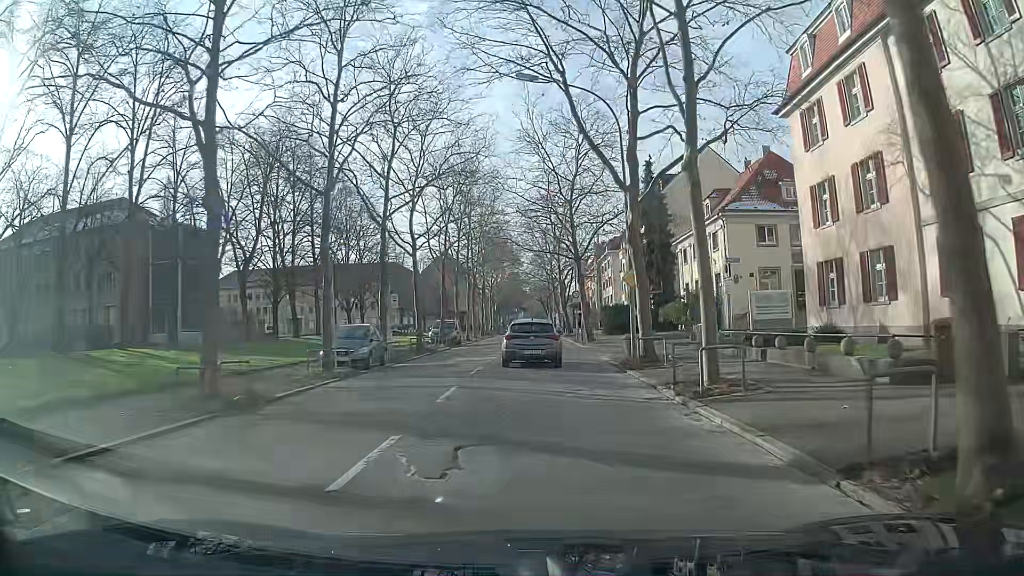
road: secondary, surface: asphalt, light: Day
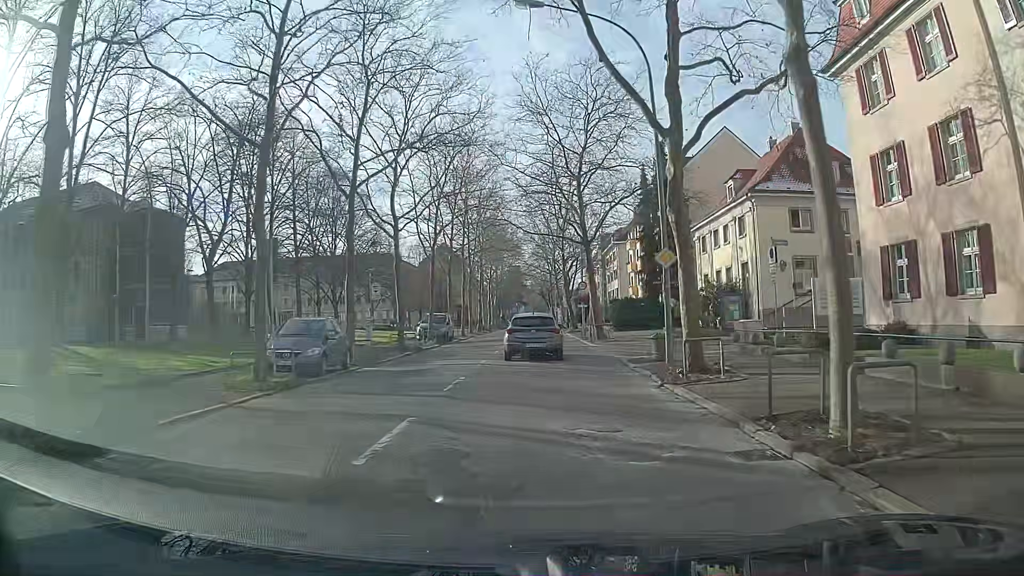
(0.0, +5.5) m; -1°
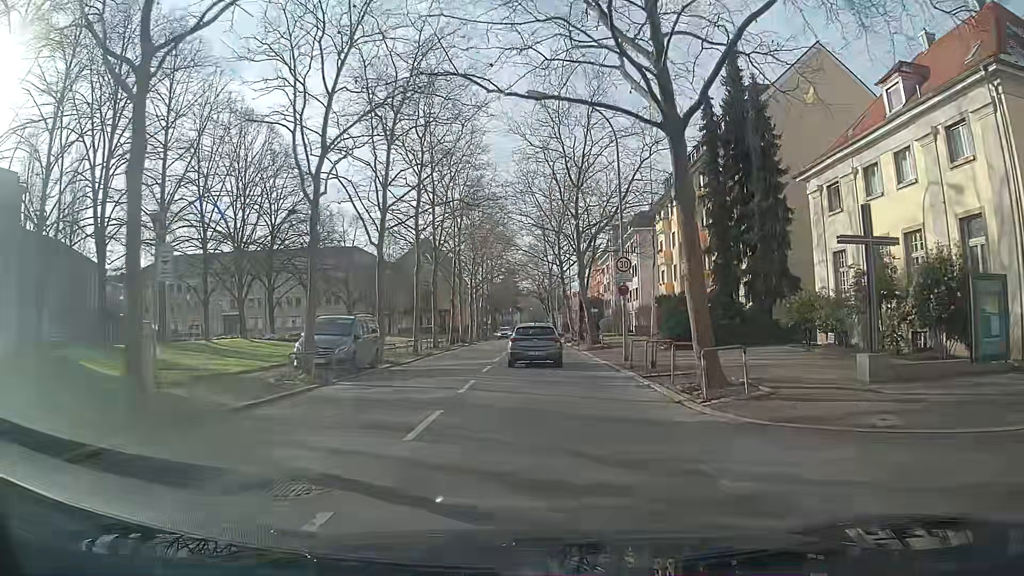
(-0.2, +22.4) m; -1°
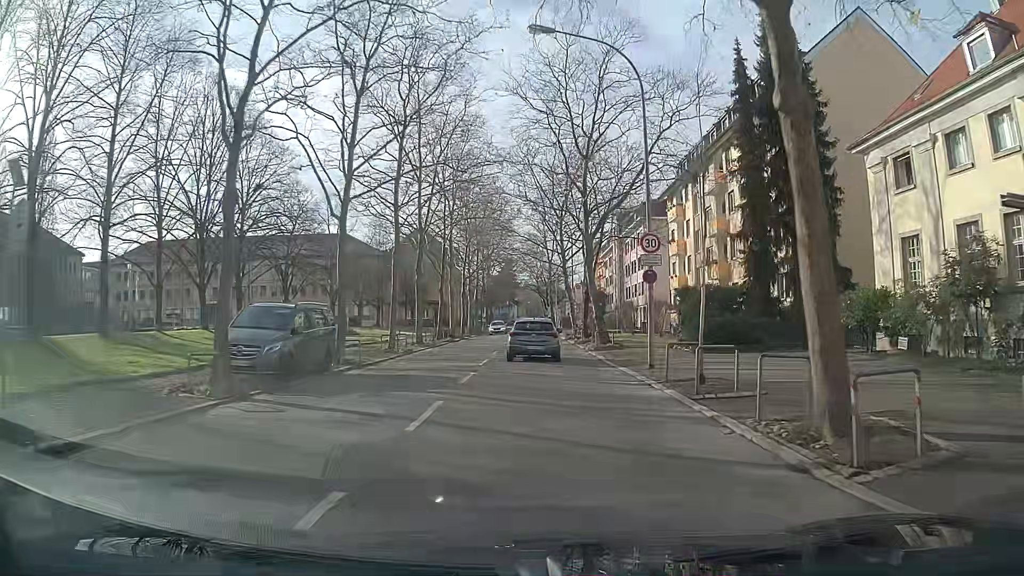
(0.0, +5.7) m; 0°
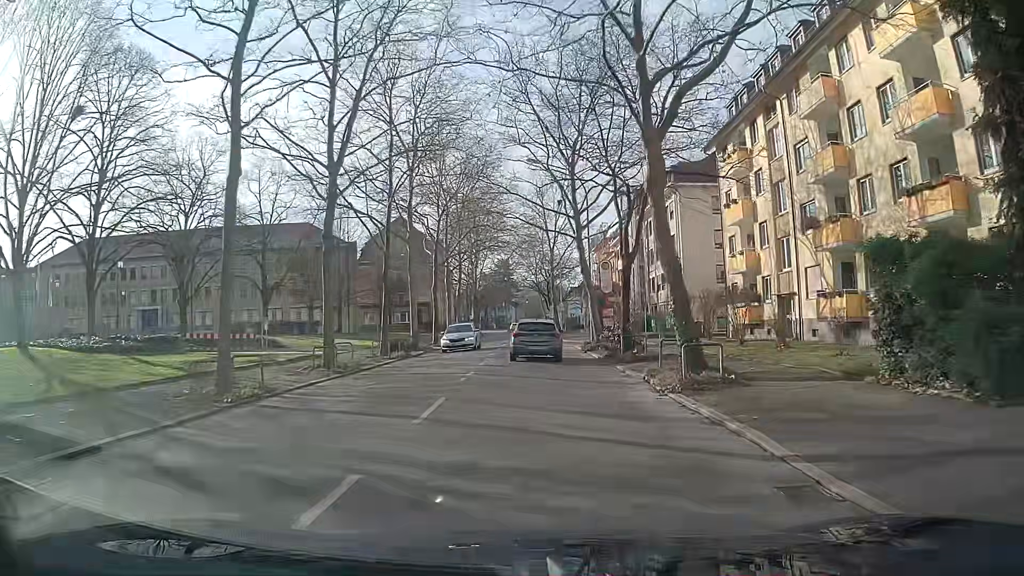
(+0.2, +17.7) m; +1°
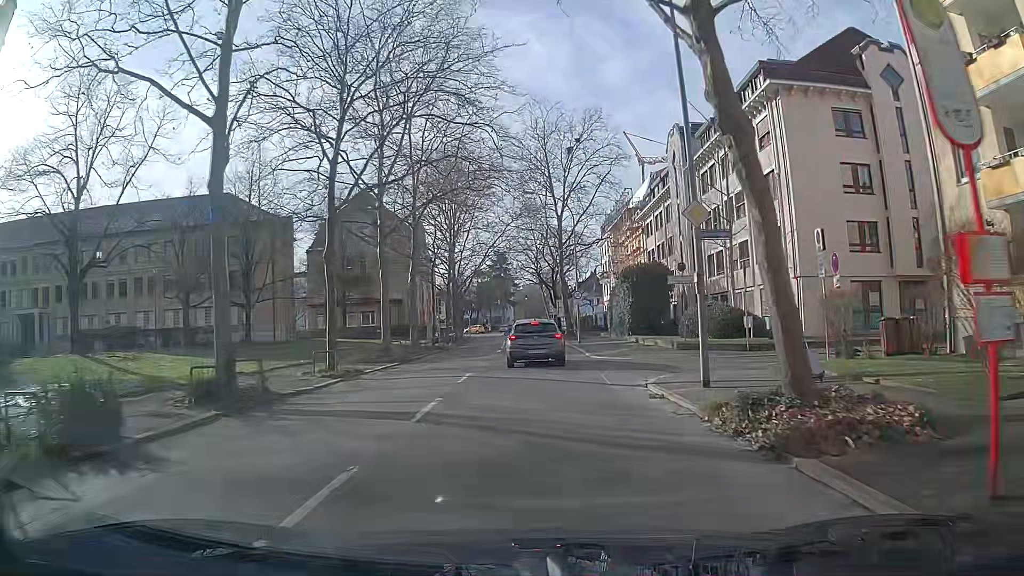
(+0.1, +24.0) m; -1°
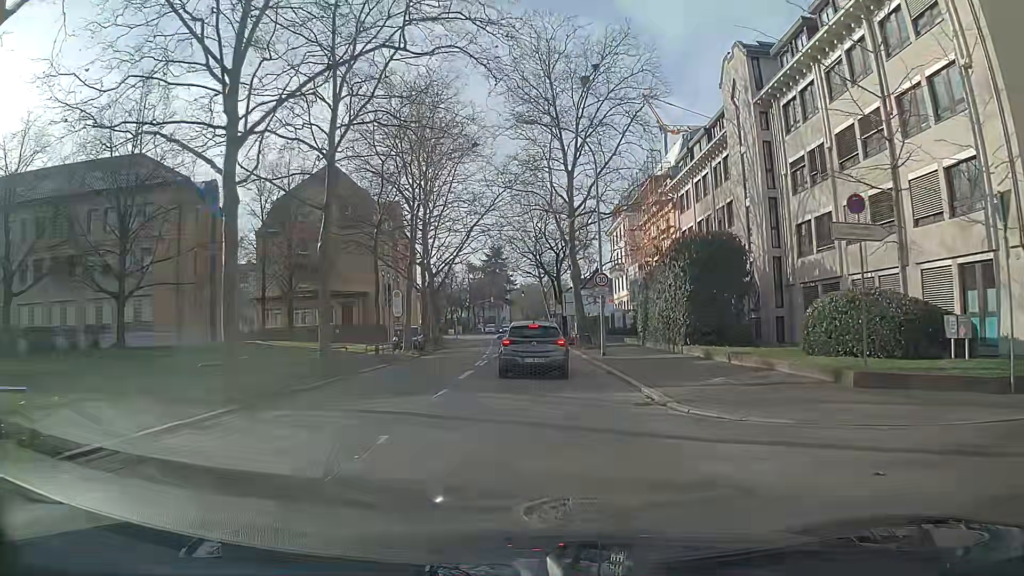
(0.0, +16.2) m; +1°
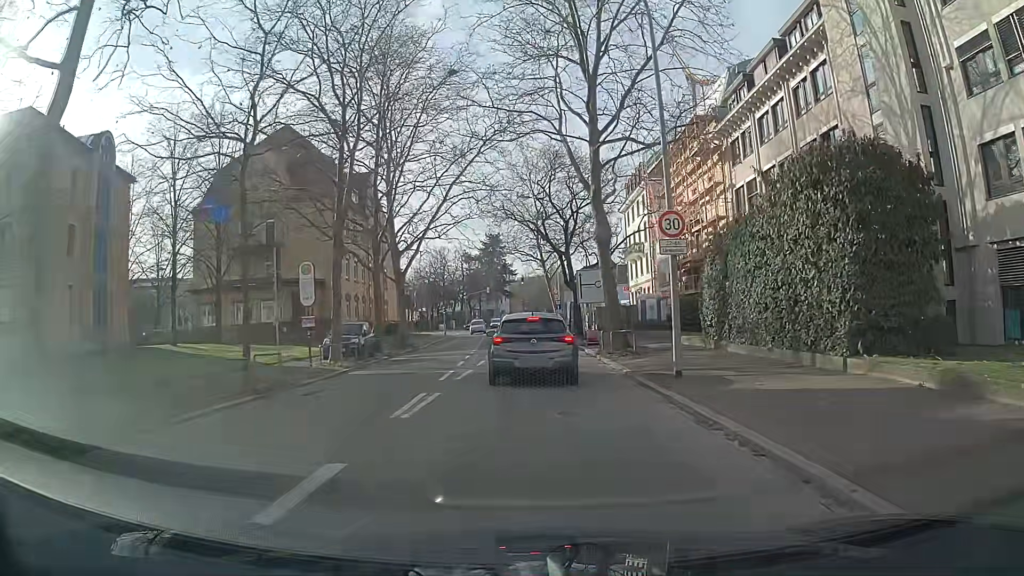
(0.0, +14.0) m; -1°
